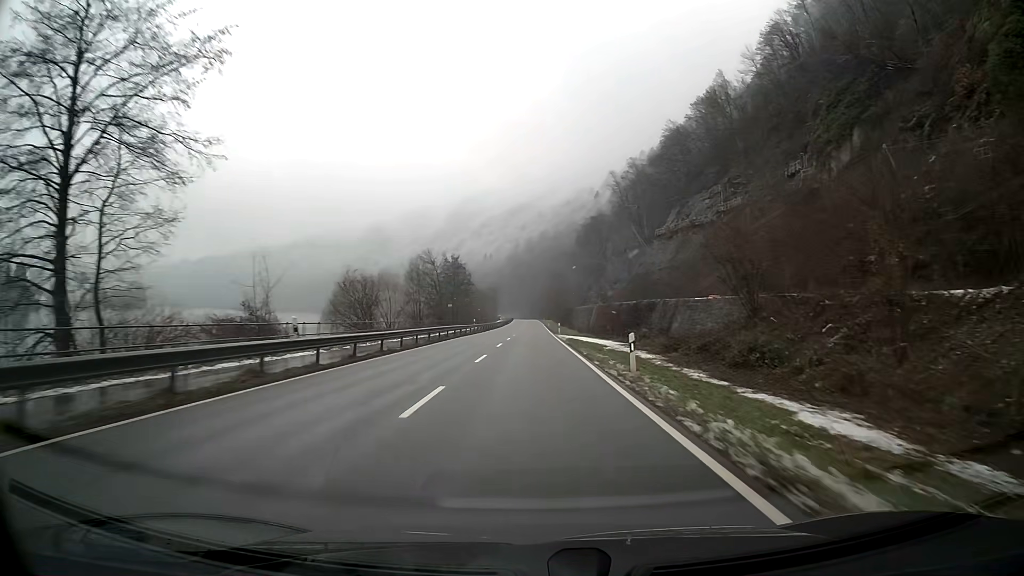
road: primary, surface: asphalt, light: Day
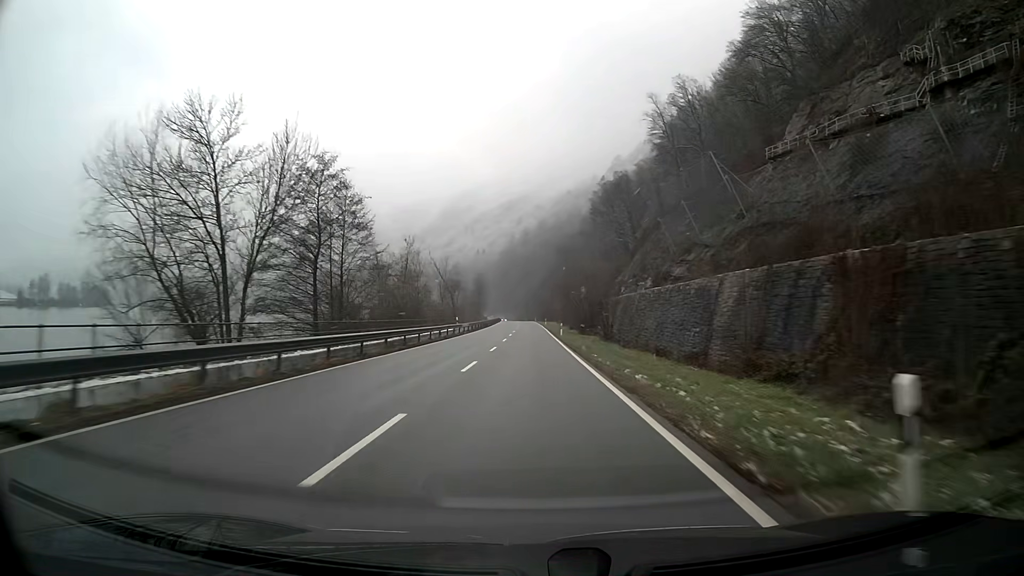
(+0.2, +63.2) m; 0°
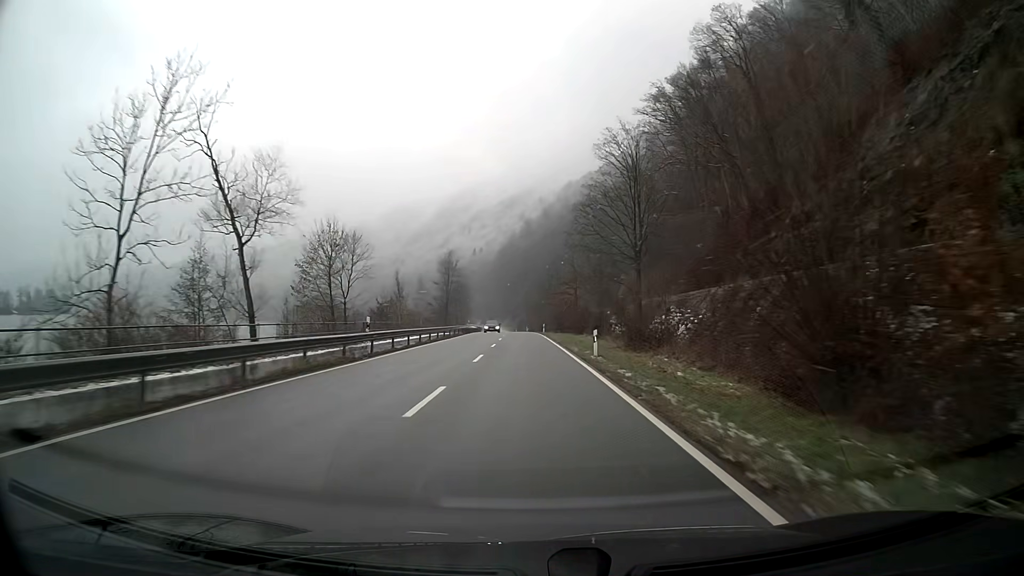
(-0.2, +78.9) m; 0°
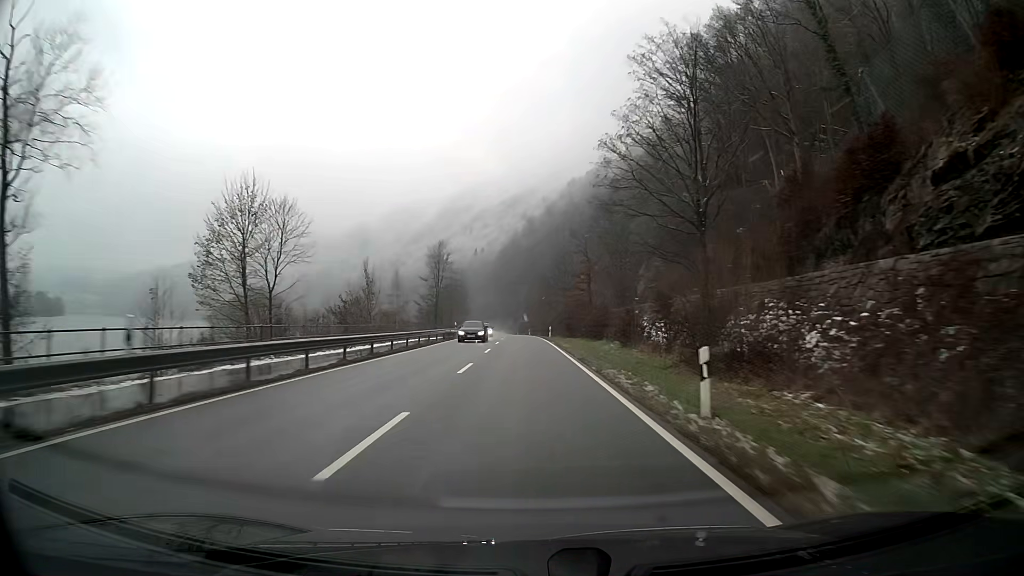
(-0.1, +15.8) m; 0°
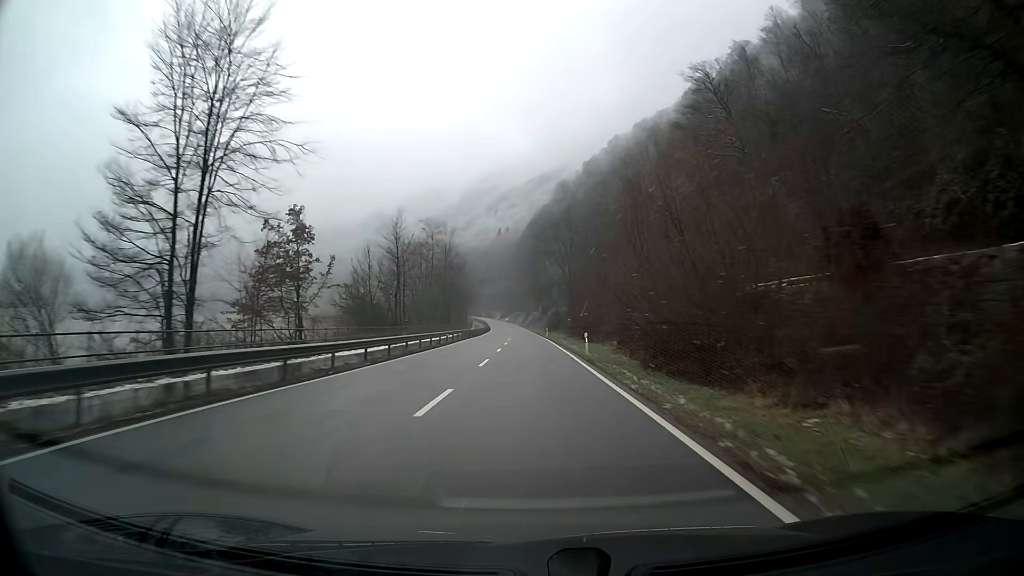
(-1.6, +79.1) m; -2°
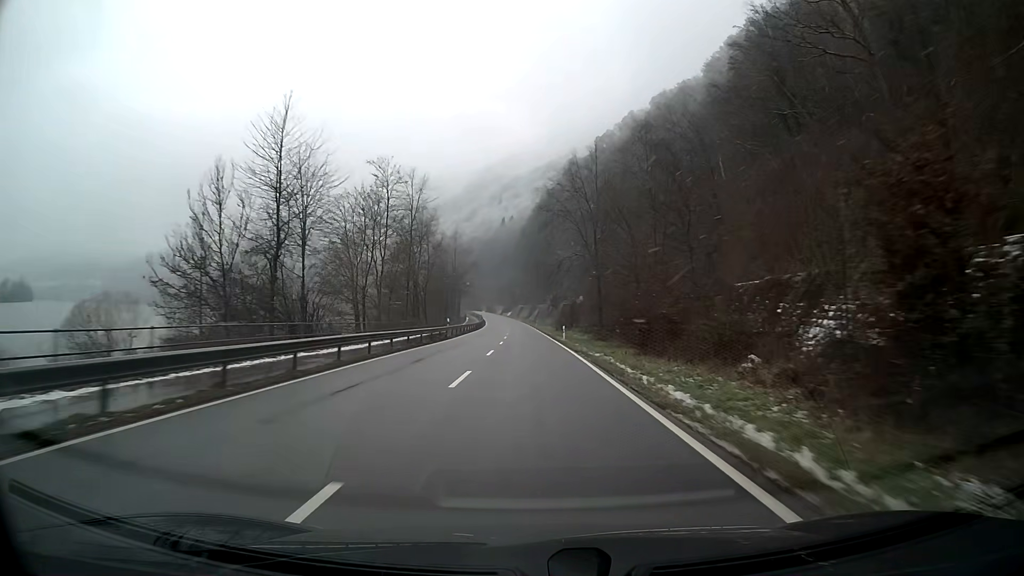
(-0.2, +31.6) m; 0°
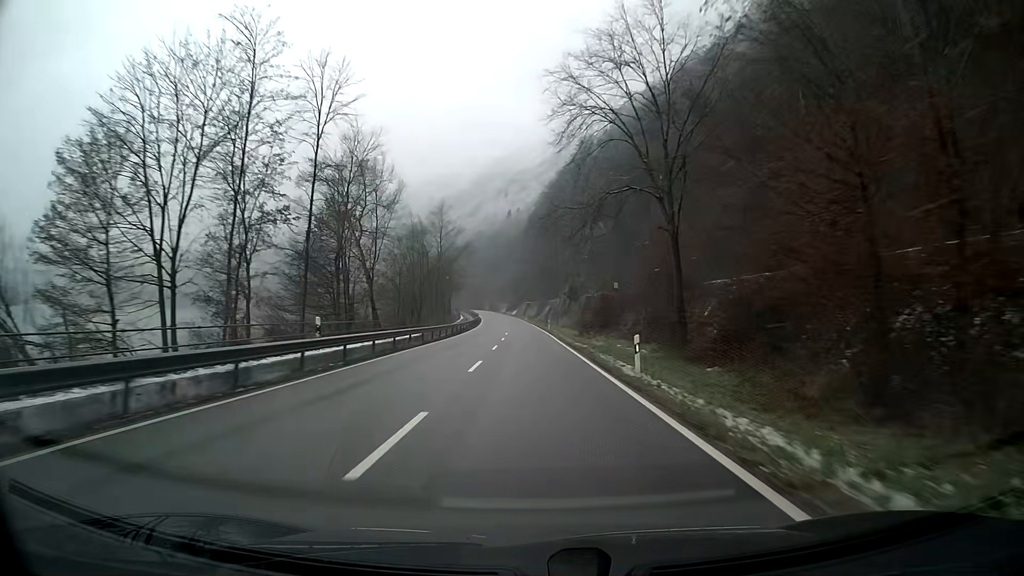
(-0.2, +31.8) m; -1°
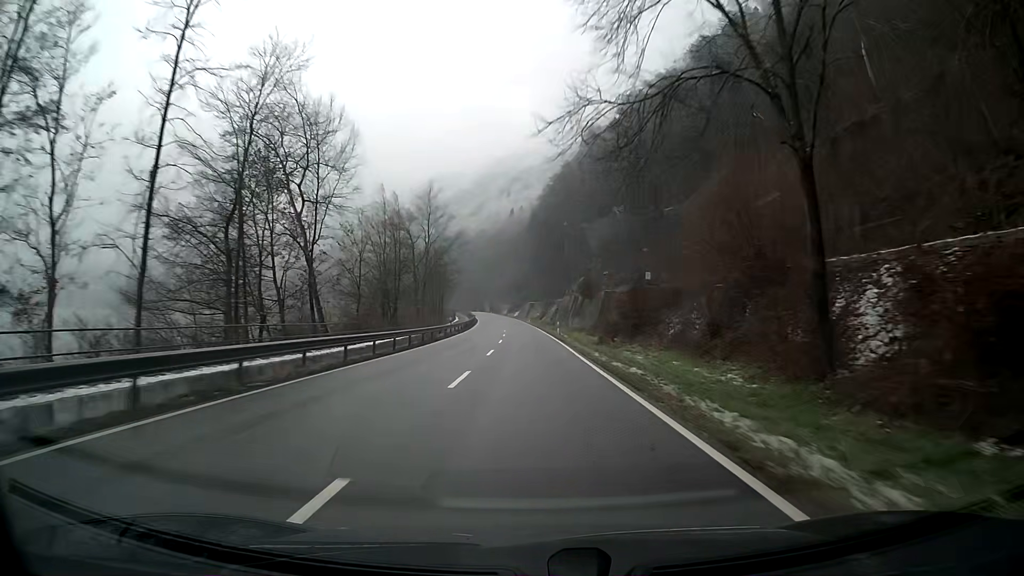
(0.0, +15.9) m; 0°
(0, +10) (0, +20) (0, +30) (0, +40) (-1, +50) (-1, +60) (-1, +70) (-2, +80) (-3, +90) (-3, +100) m
